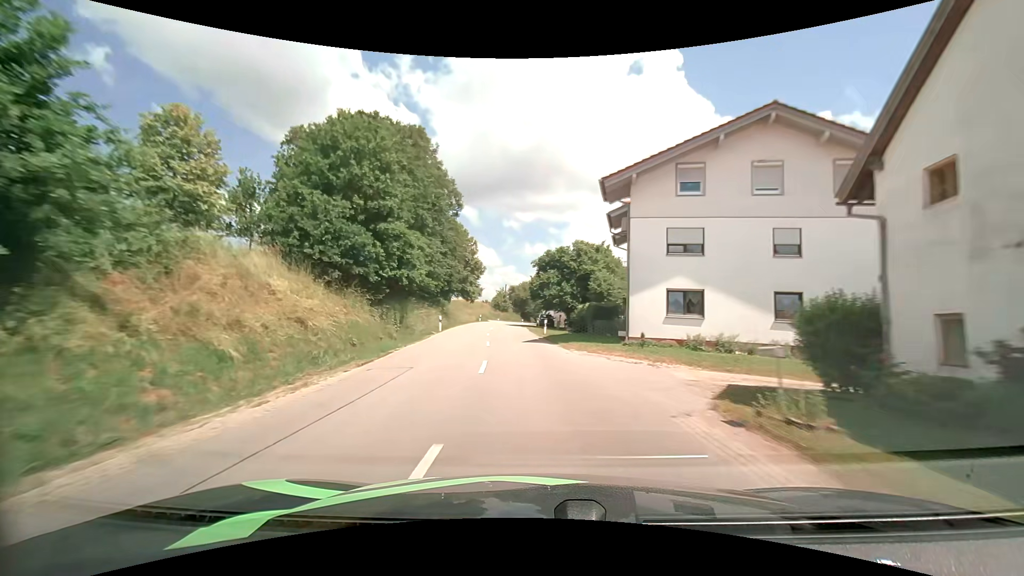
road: secondary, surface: asphalt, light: Day
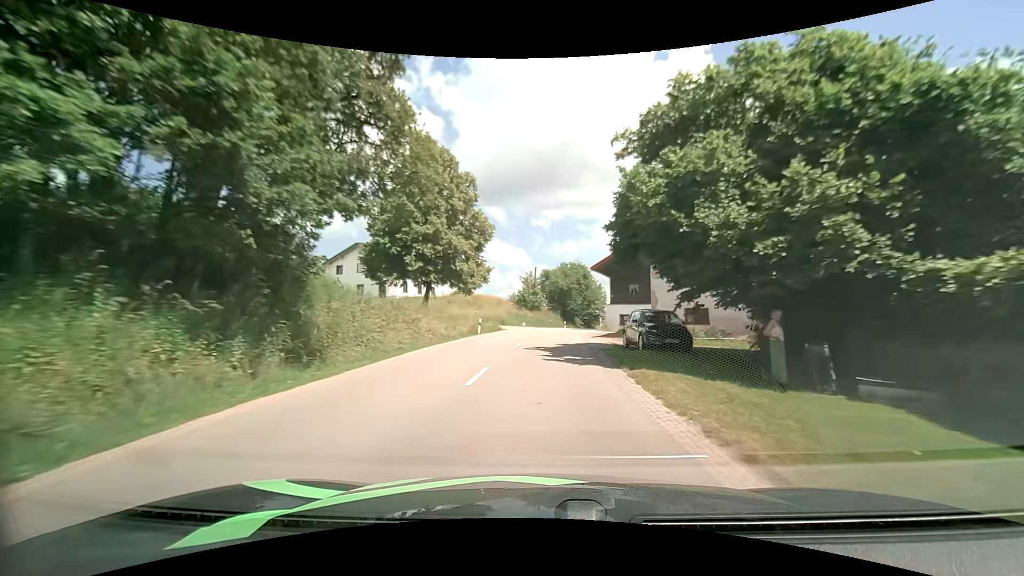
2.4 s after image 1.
(-2.1, +38.7) m; -4°
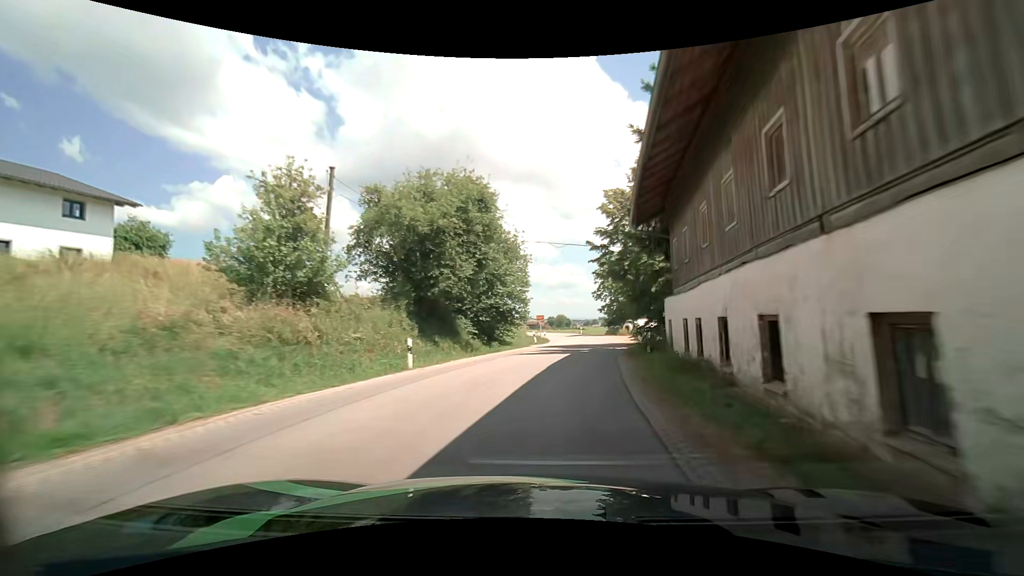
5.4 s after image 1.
(+3.7, +45.4) m; +12°
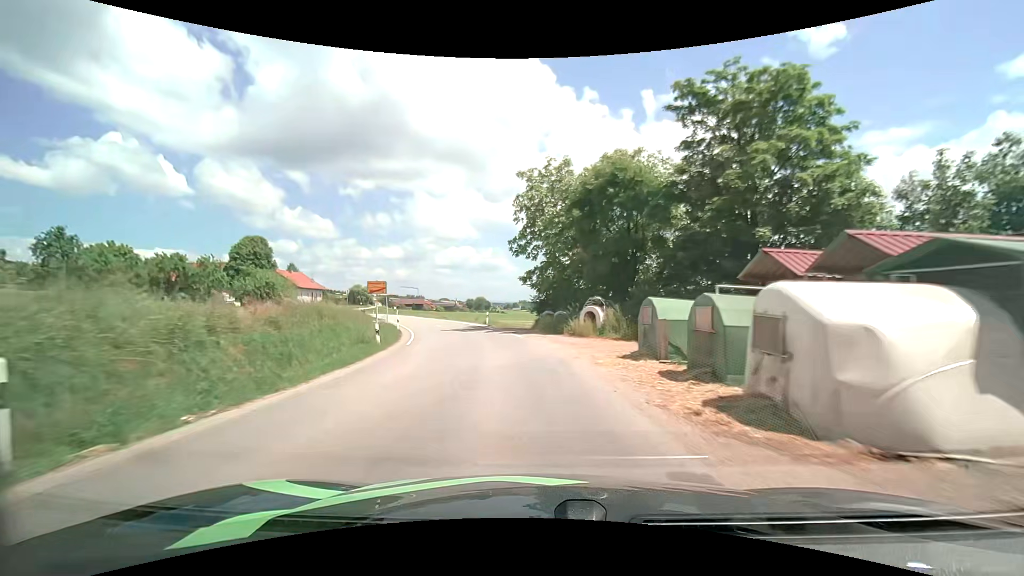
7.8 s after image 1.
(+3.7, +35.5) m; +9°
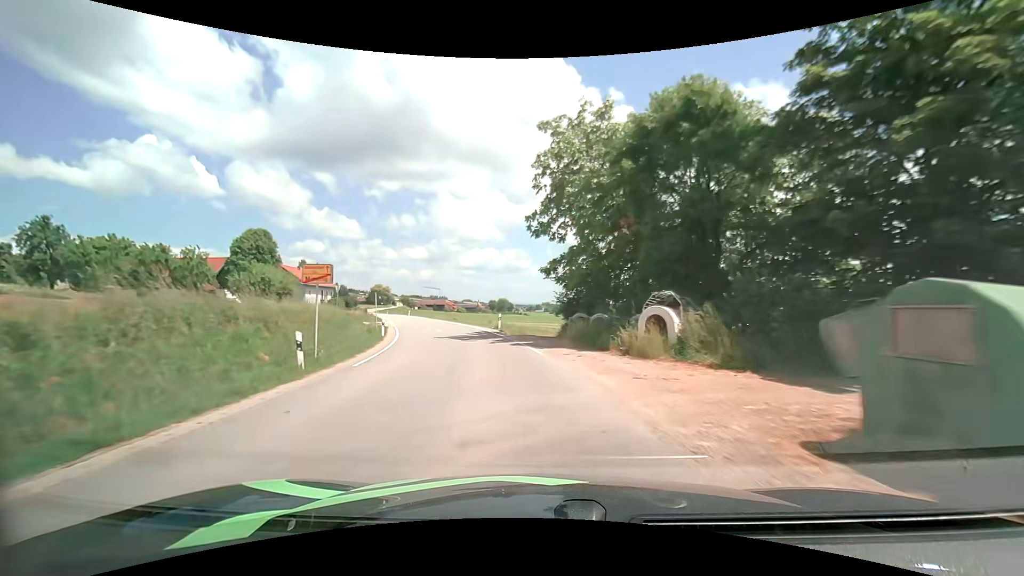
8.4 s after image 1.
(-0.2, +8.7) m; -3°
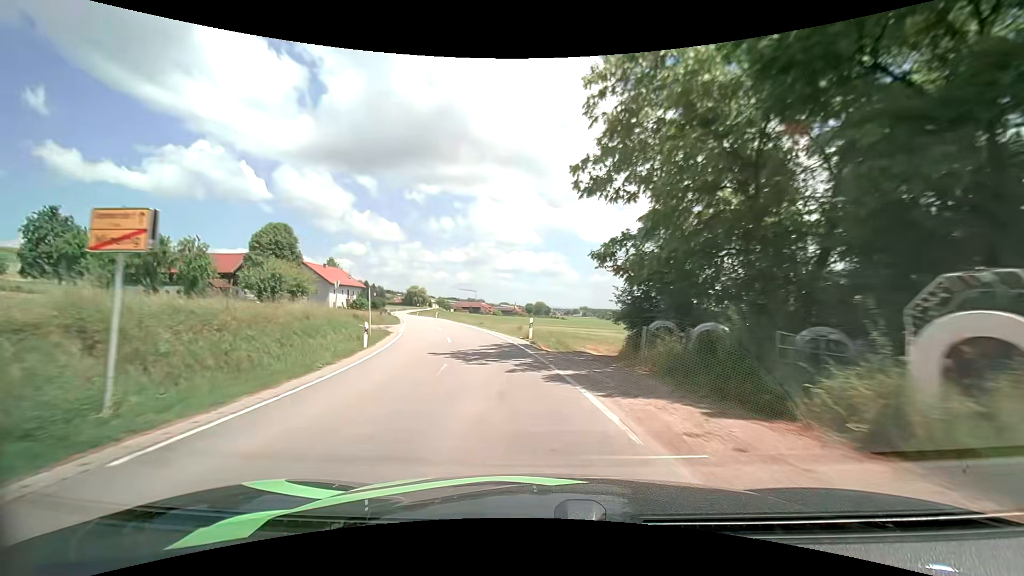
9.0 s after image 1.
(-0.3, +8.8) m; -4°
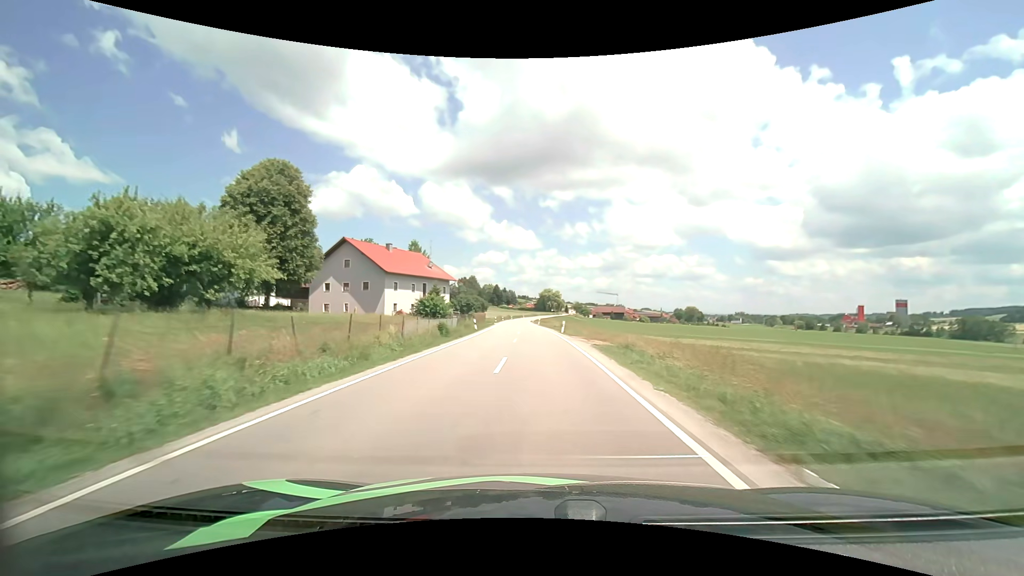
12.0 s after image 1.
(-8.3, +46.2) m; -16°
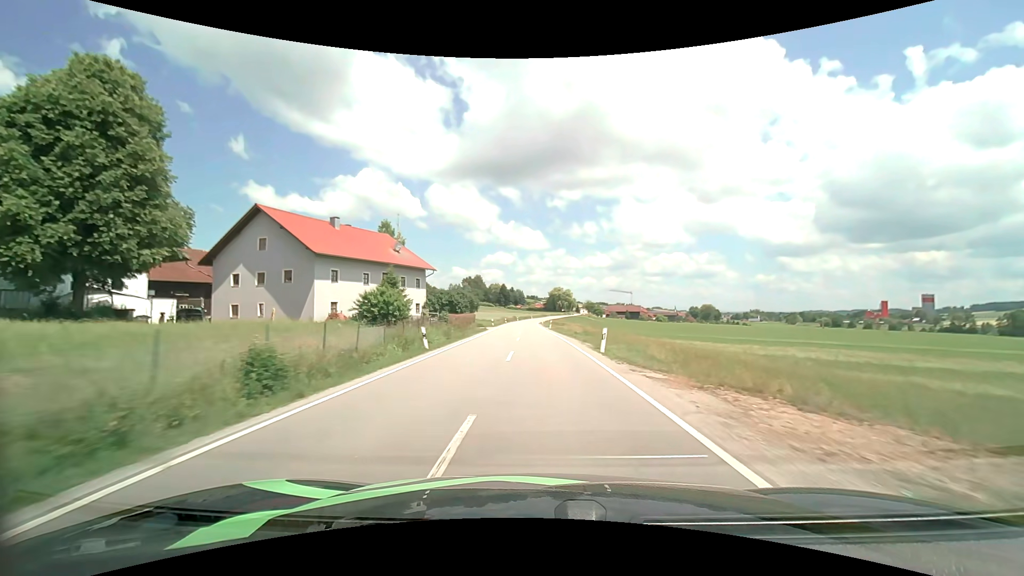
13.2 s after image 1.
(-0.2, +20.8) m; -1°
(0, +10) (0, +20) (-1, +30) (-1, +40) (-1, +50) (-1, +60) (-1, +70) (-1, +80) (-2, +90) (-2, +100) m
